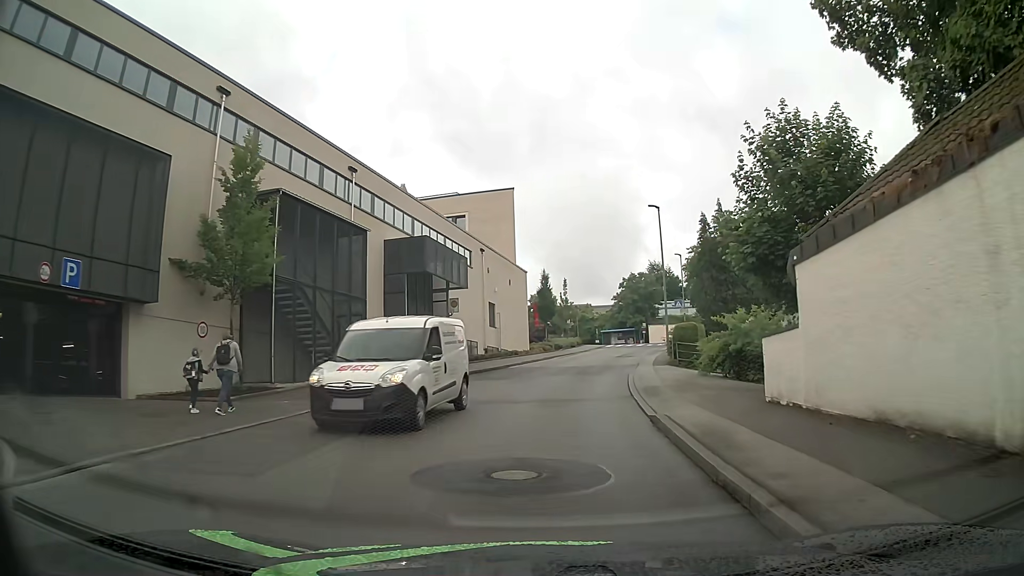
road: unclassified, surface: asphalt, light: Day
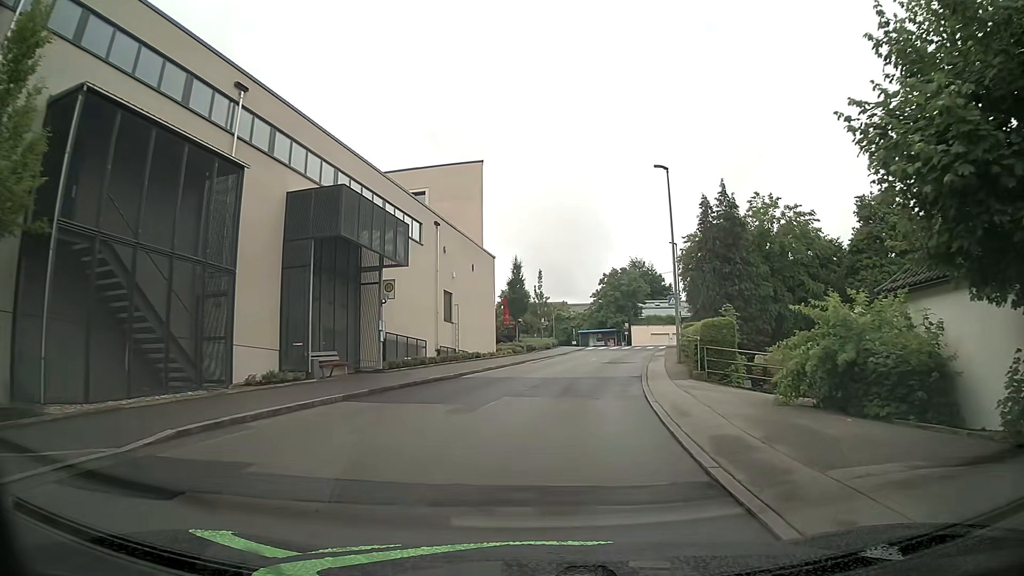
(+0.2, +9.2) m; +3°
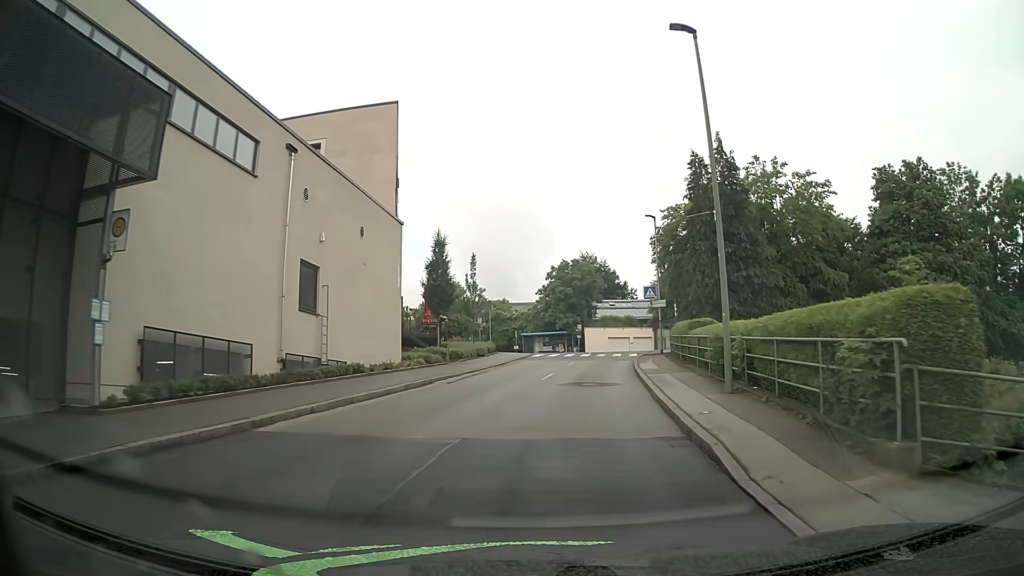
(+0.9, +13.8) m; +5°
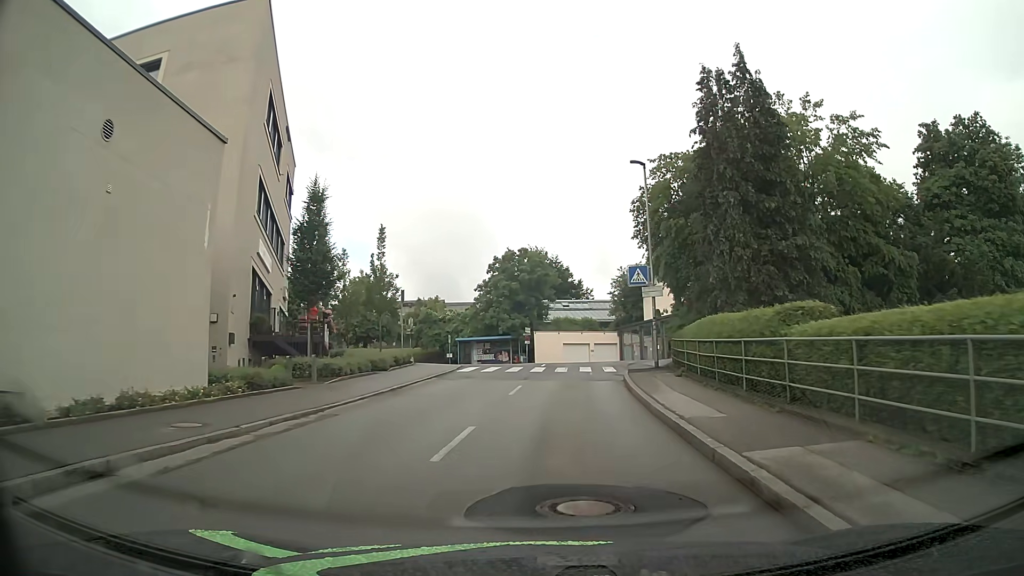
(+0.5, +13.8) m; +4°
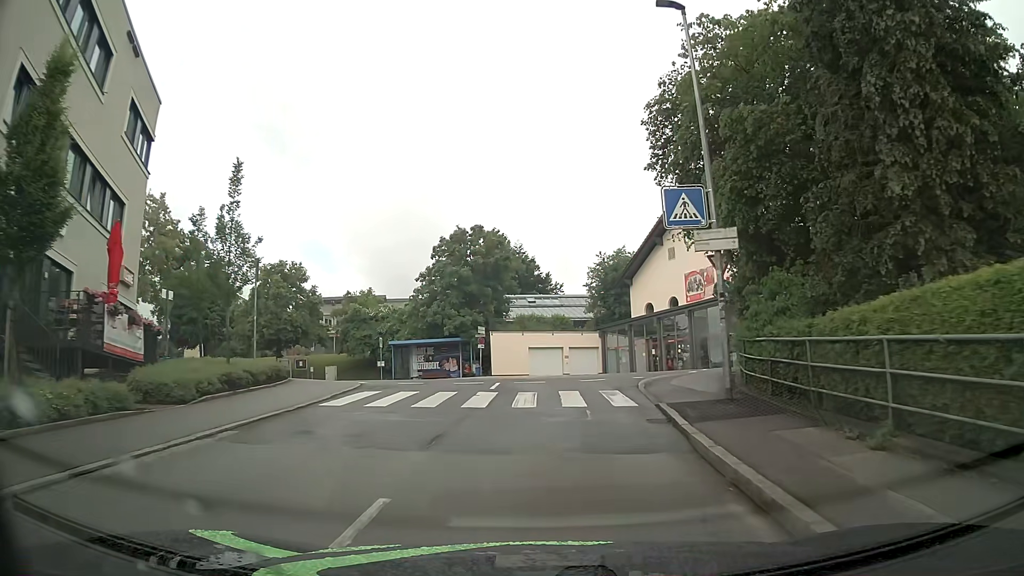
(+0.4, +13.8) m; +3°
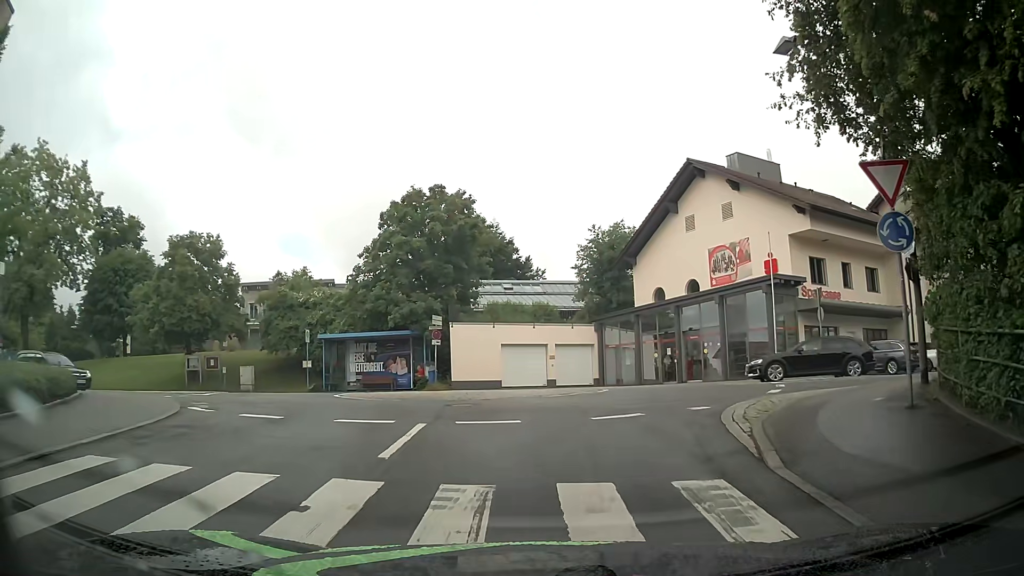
(+0.1, +10.9) m; 0°
